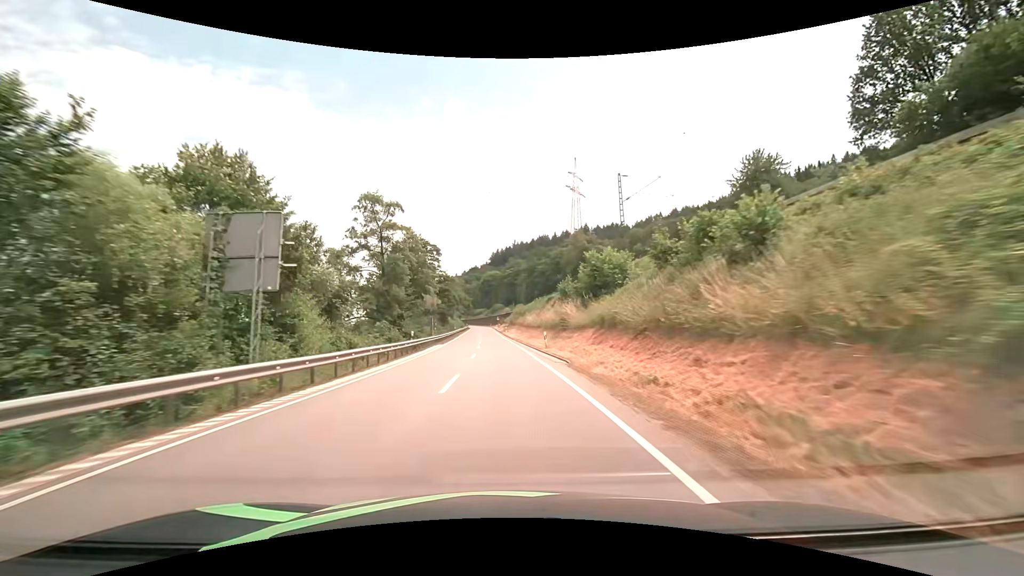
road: primary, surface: asphalt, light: Day
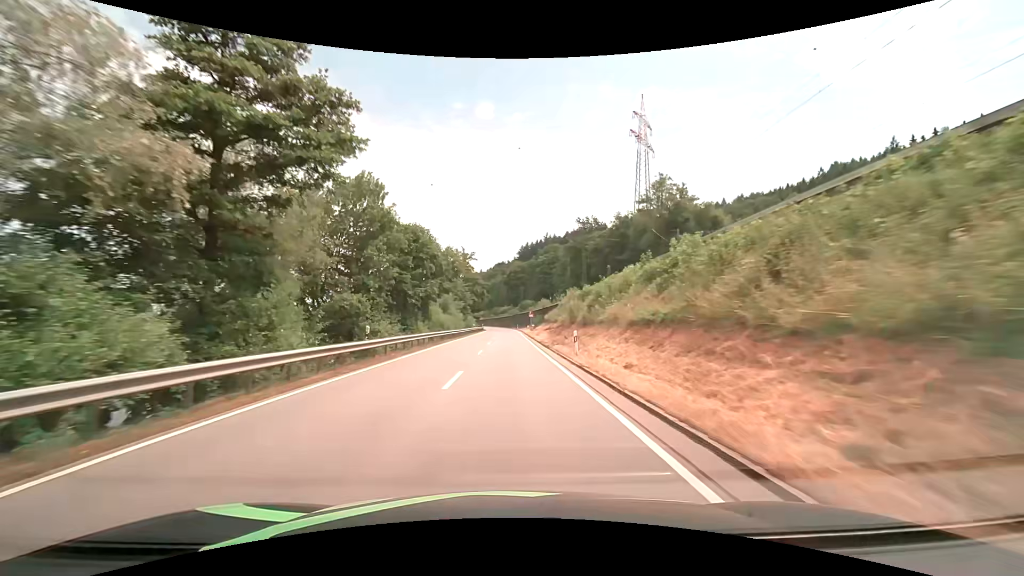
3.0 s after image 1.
(-1.7, +59.8) m; -3°
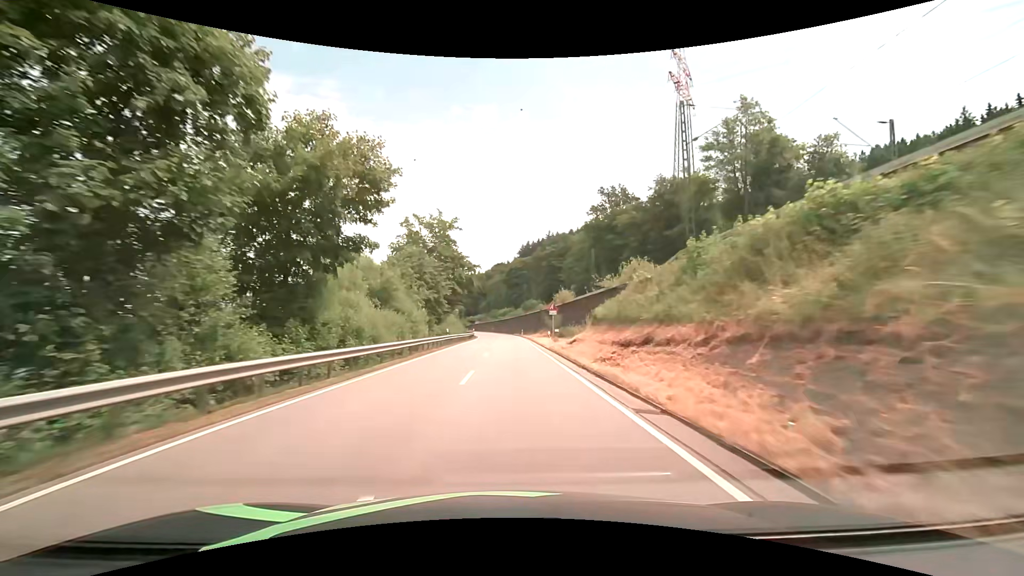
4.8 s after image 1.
(-0.1, +34.1) m; 0°
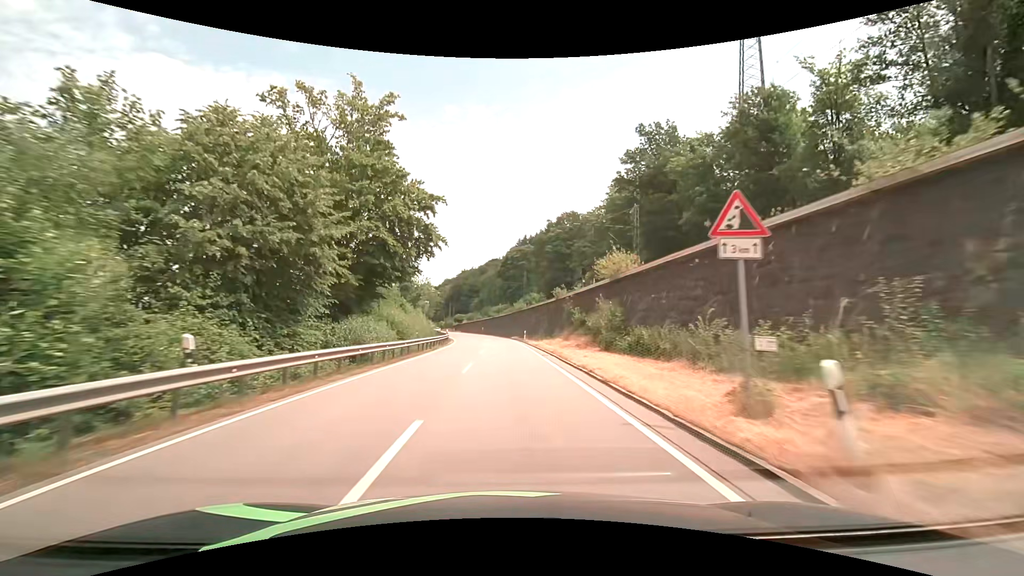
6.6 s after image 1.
(+0.2, +32.6) m; +1°
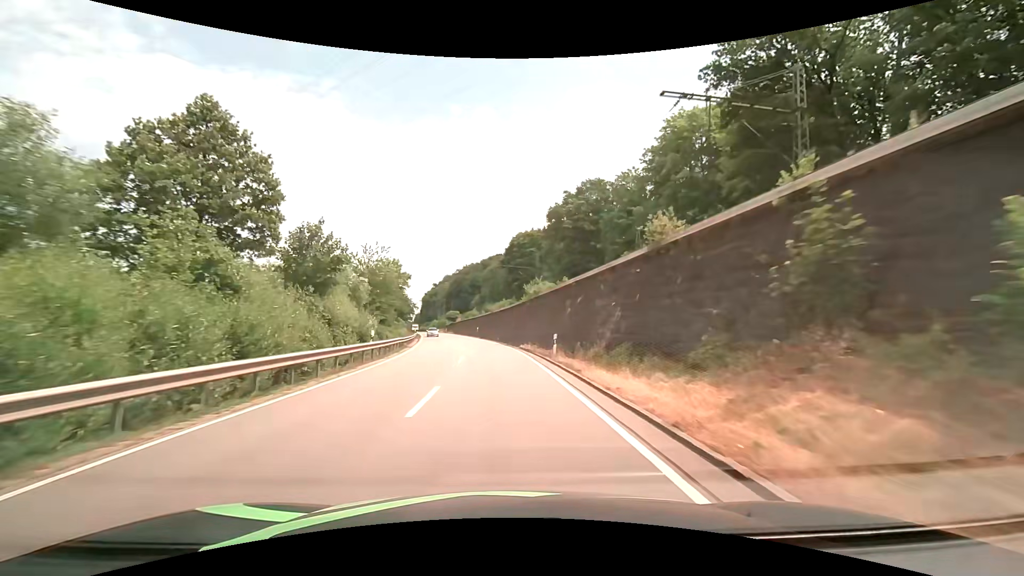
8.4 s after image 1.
(0.0, +31.2) m; 0°
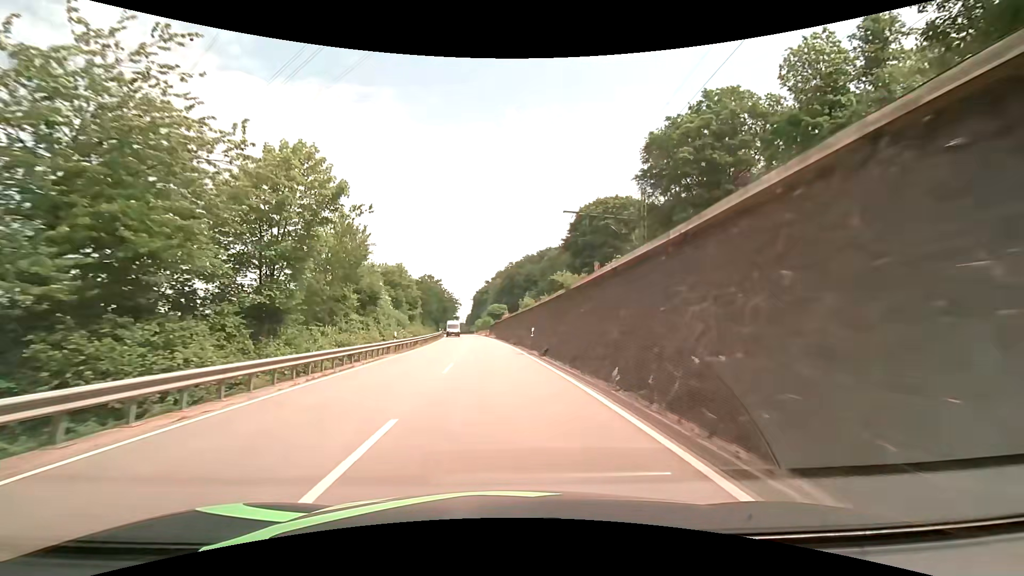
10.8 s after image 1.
(-2.3, +39.6) m; -7°
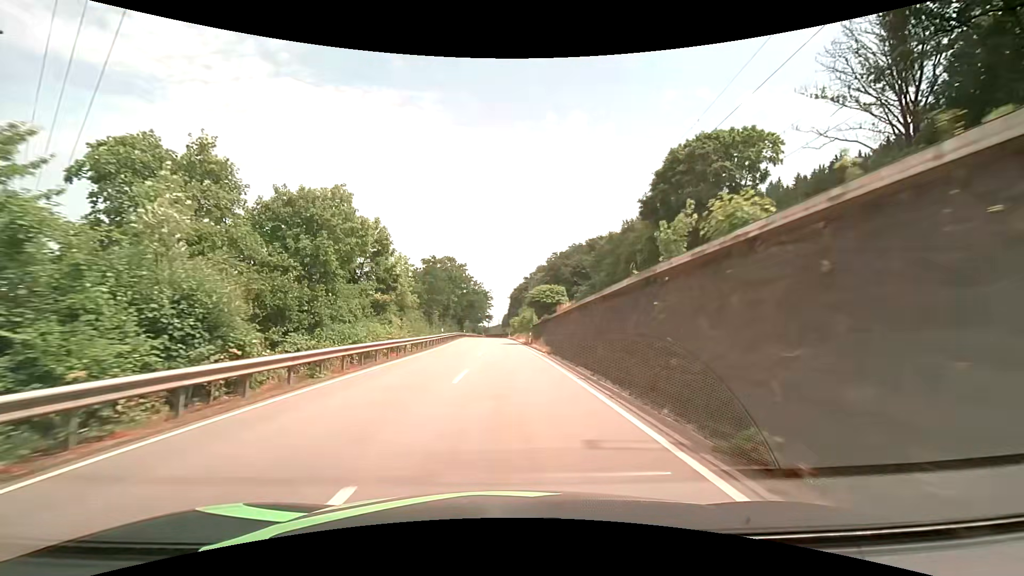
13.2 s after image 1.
(-1.4, +39.1) m; -4°
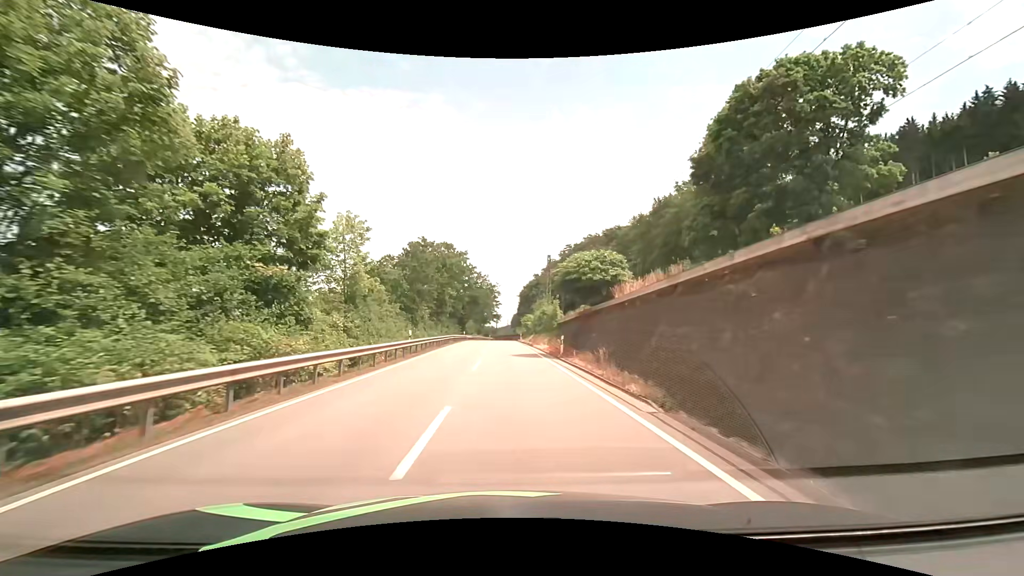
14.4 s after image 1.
(-0.2, +19.6) m; -1°
(0, +10) (0, +20) (0, +30) (0, +40) (0, +50) (0, +60) (0, +70) (0, +80) (0, +90) (0, +100) m
